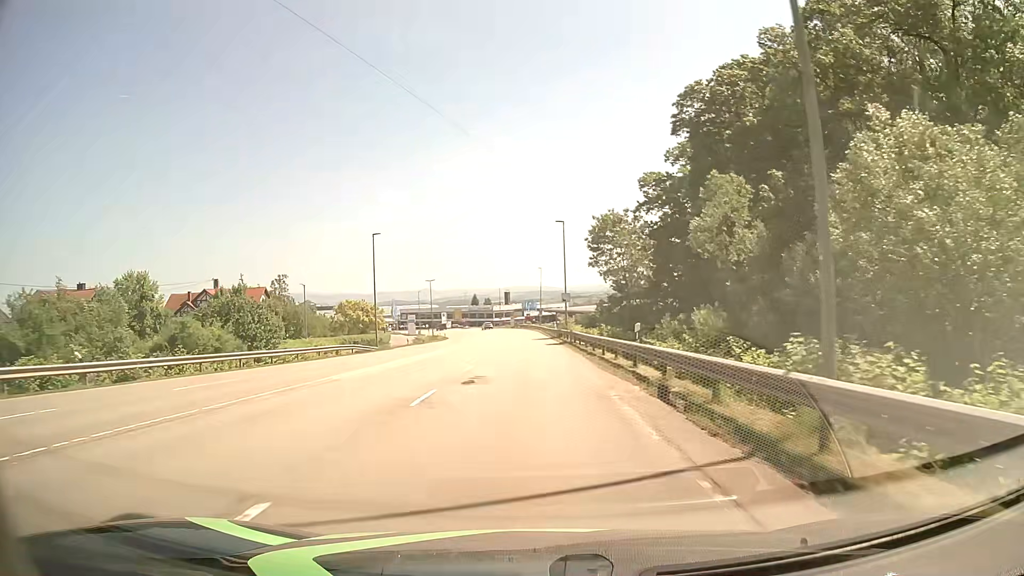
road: secondary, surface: asphalt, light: Day
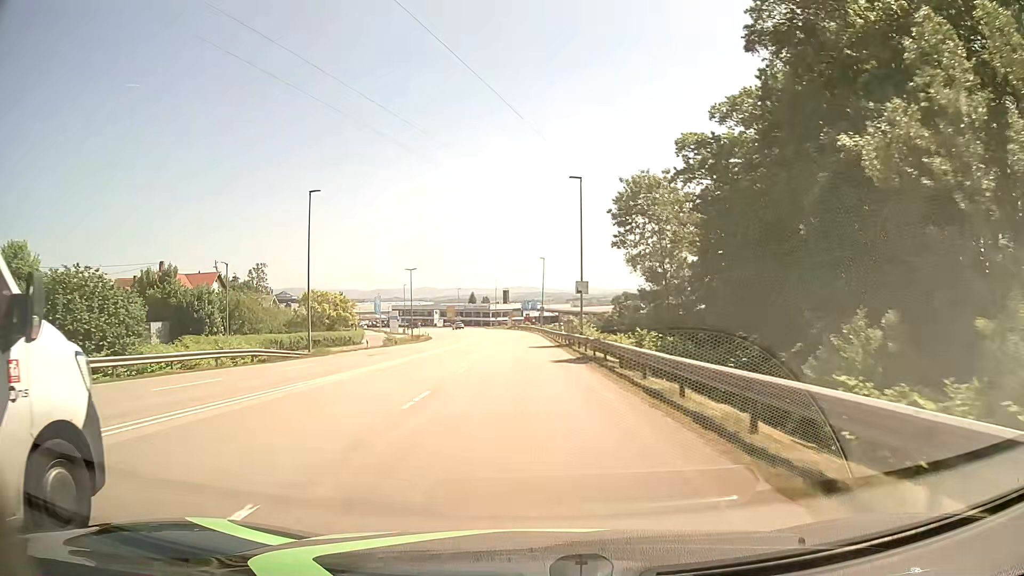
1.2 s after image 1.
(0.0, +18.2) m; 0°
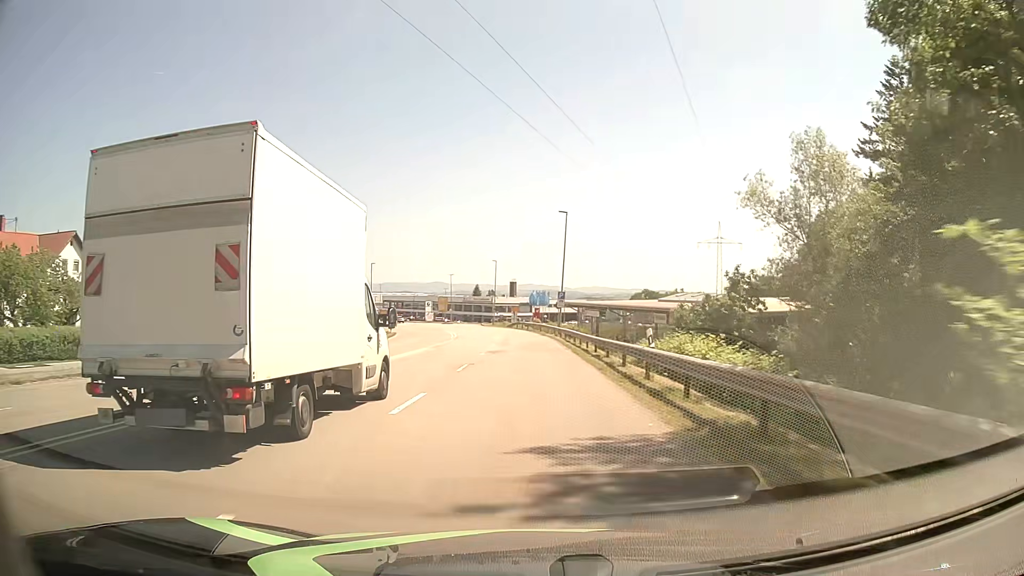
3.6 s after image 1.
(-0.1, +36.5) m; -1°
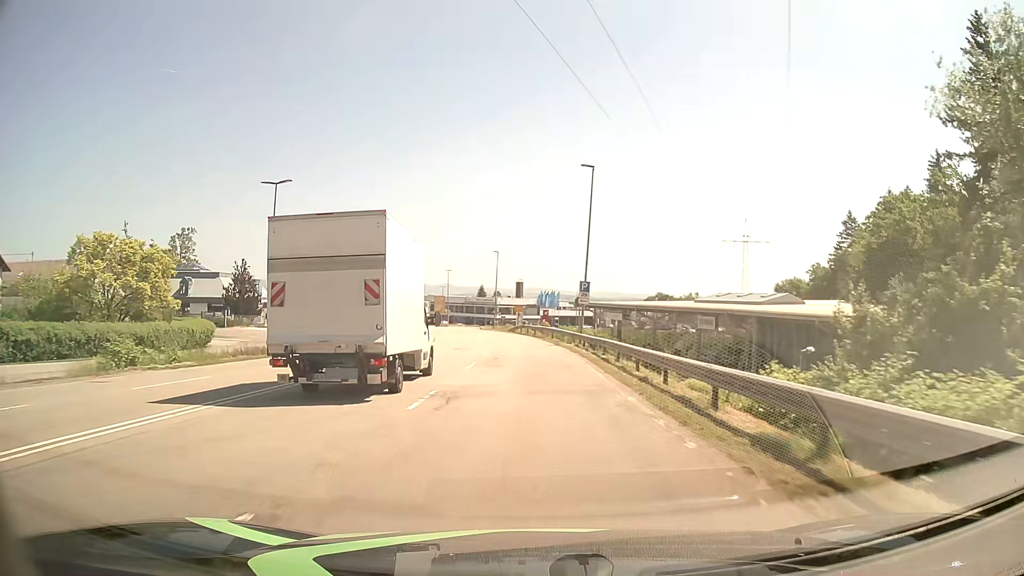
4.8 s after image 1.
(-0.1, +17.4) m; -1°
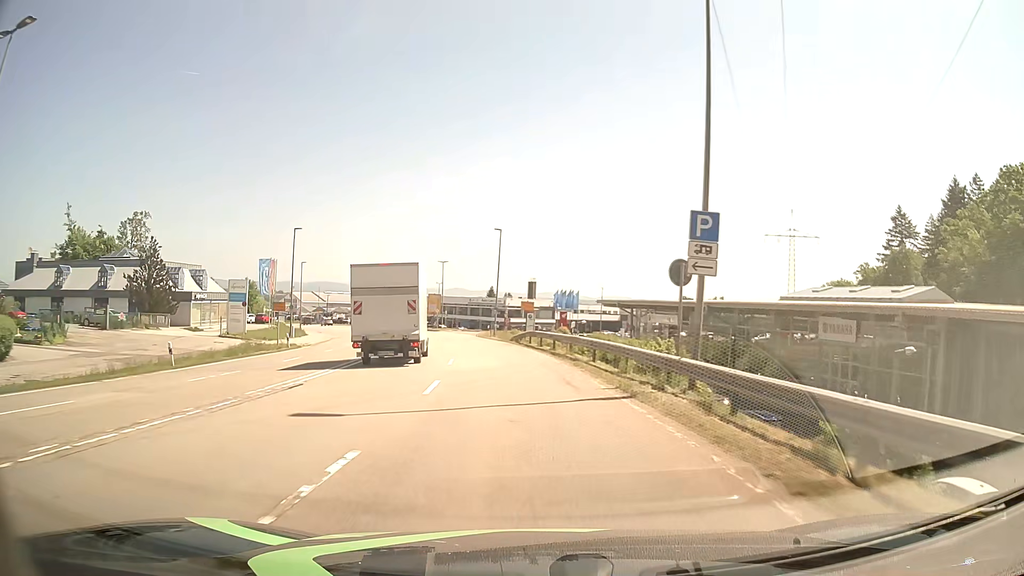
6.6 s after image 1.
(-0.1, +24.4) m; -1°
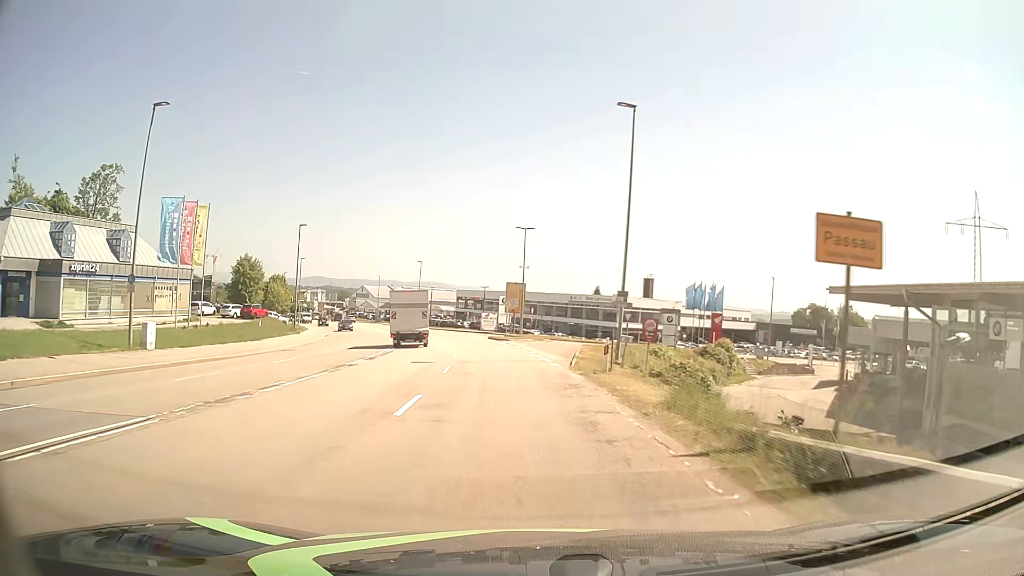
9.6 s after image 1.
(-2.7, +38.7) m; -9°
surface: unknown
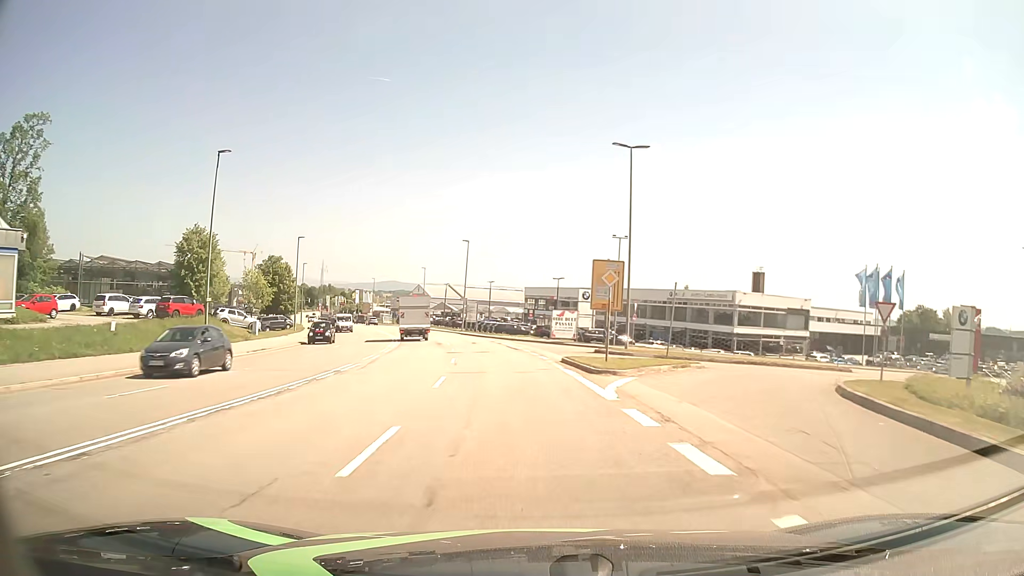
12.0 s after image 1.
(-1.7, +30.9) m; -6°
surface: asphalt
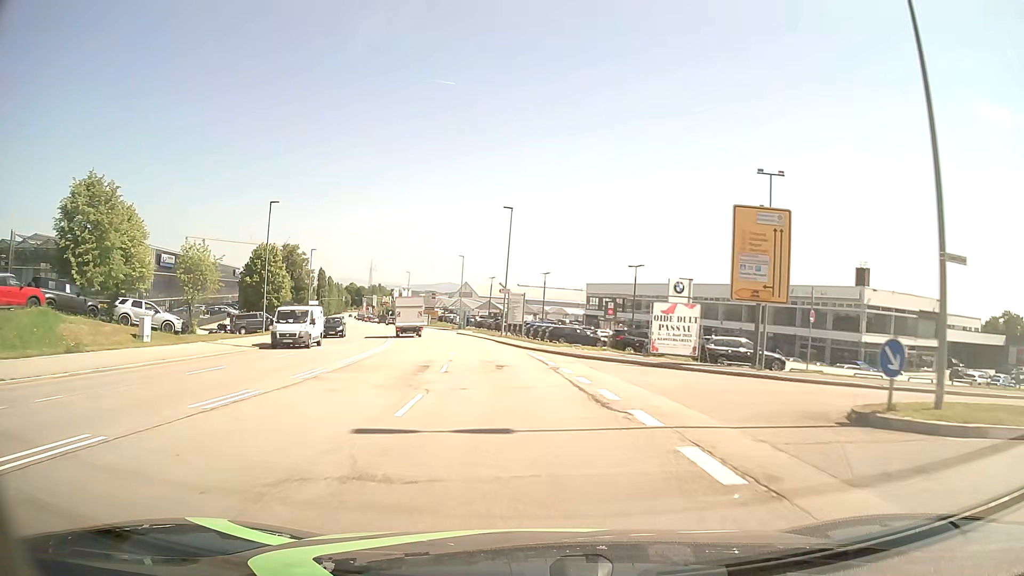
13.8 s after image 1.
(-0.9, +23.1) m; -5°
(0, +10) (-1, +20) (-2, +30) (-3, +40) (-5, +50) (-7, +59) (-10, +69) (-12, +79) (-15, +88) (-18, +98) m
